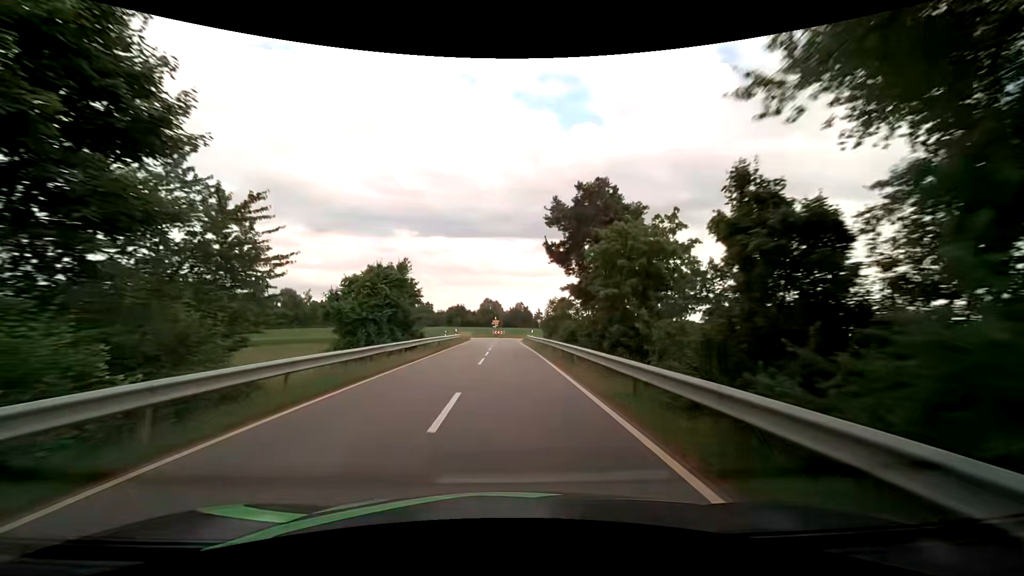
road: tertiary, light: Day
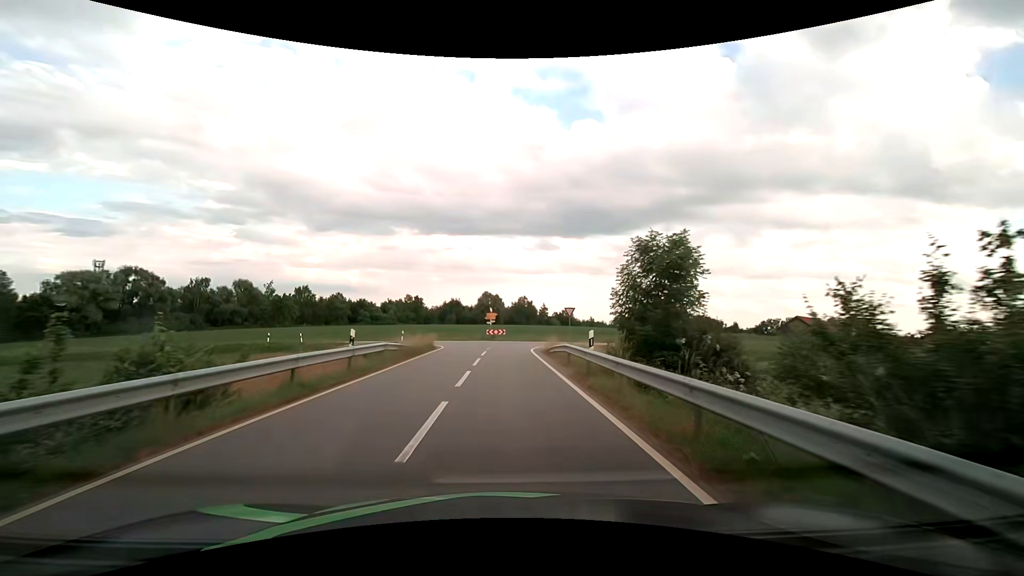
(+0.2, +31.2) m; +1°
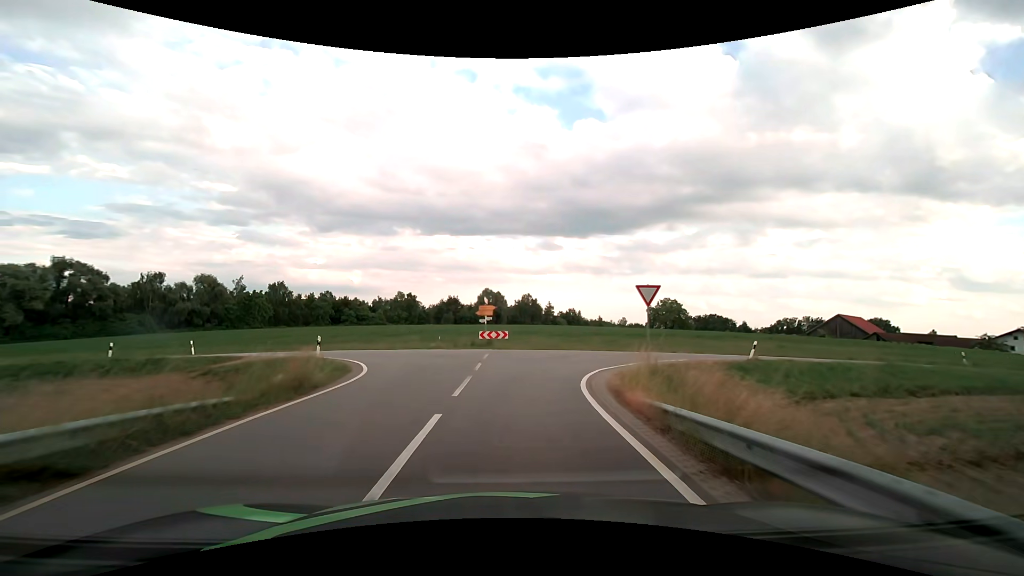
(-0.2, +19.2) m; -1°
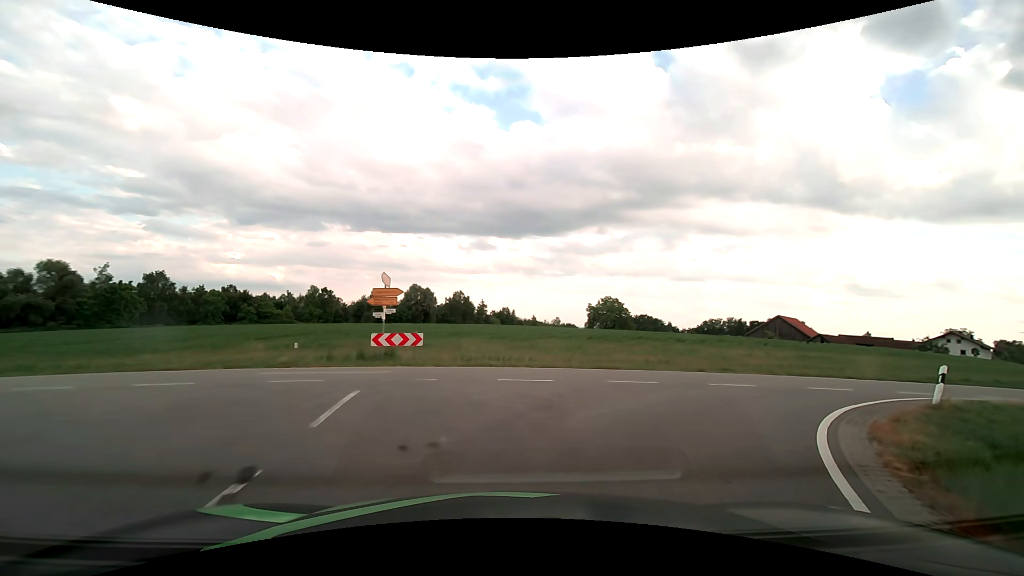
(+0.4, +14.3) m; +7°
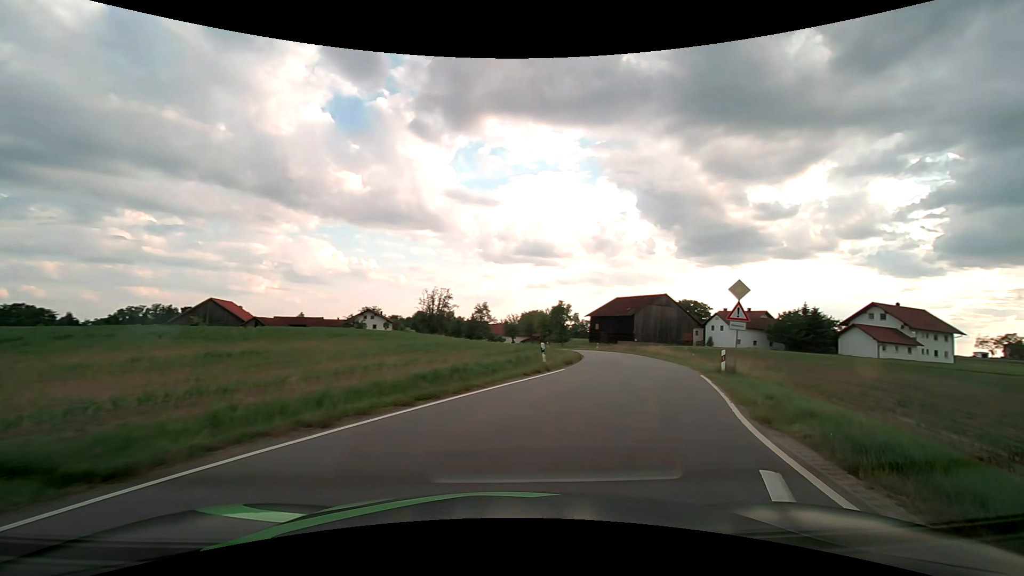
(+8.5, +15.9) m; +58°
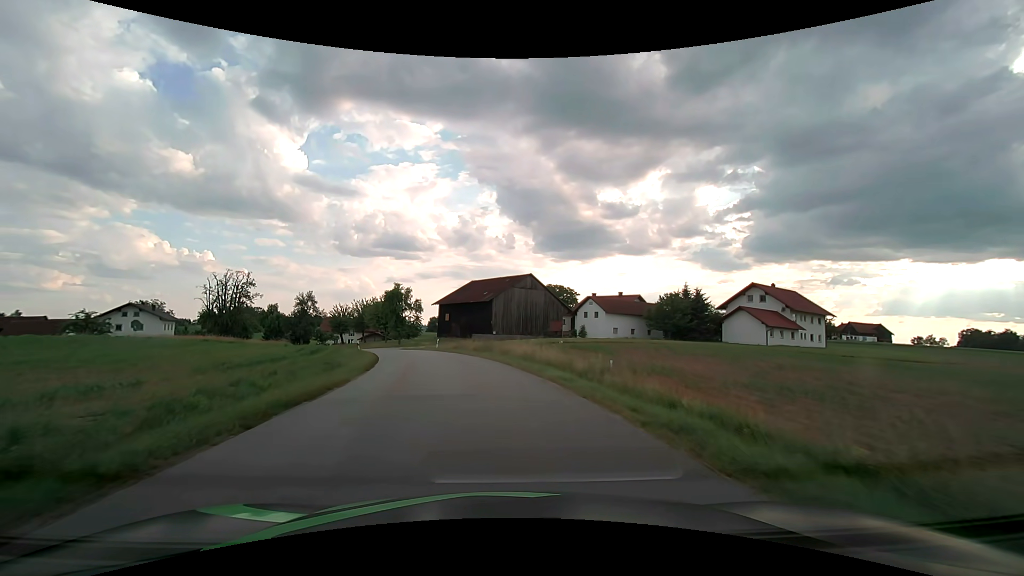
(+6.3, +23.2) m; +17°
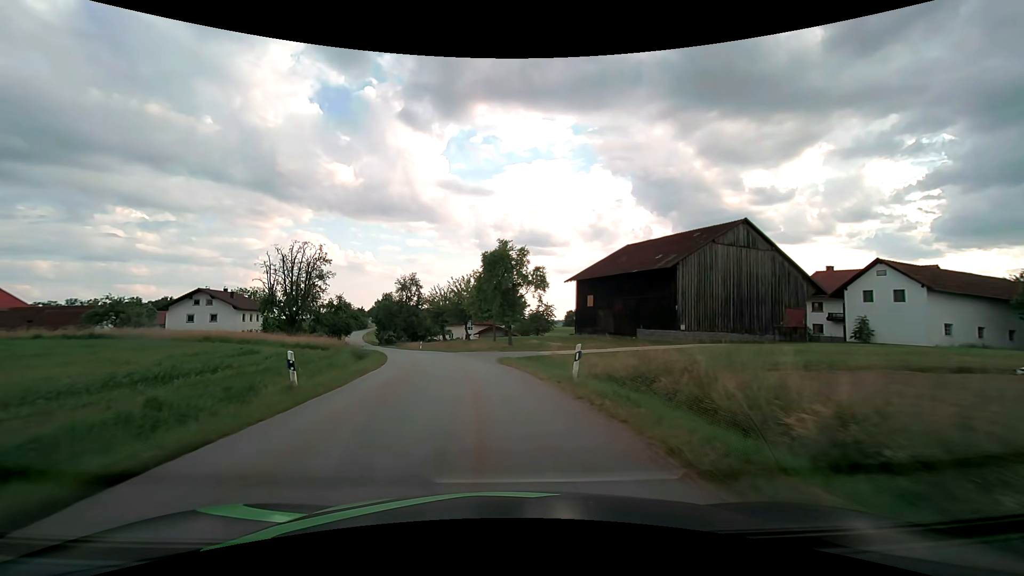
(-4.2, +33.9) m; -15°
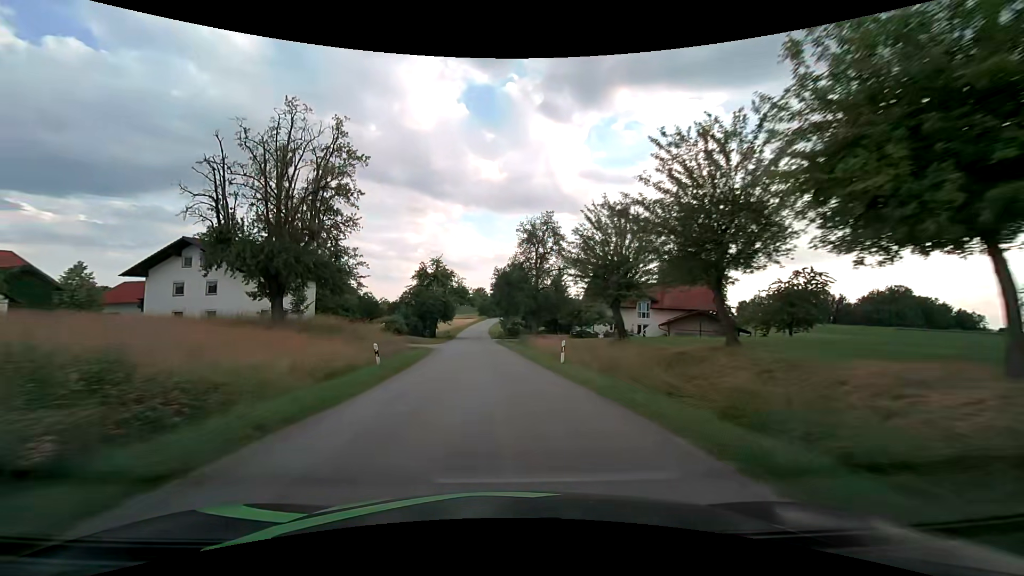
(-7.0, +43.6) m; -16°
(0, +10) (-1, +20) (-2, +30) (-2, +40) (-3, +50) (-4, +60) (-4, +70) (-5, +80) (-6, +90) (-6, +100) m
